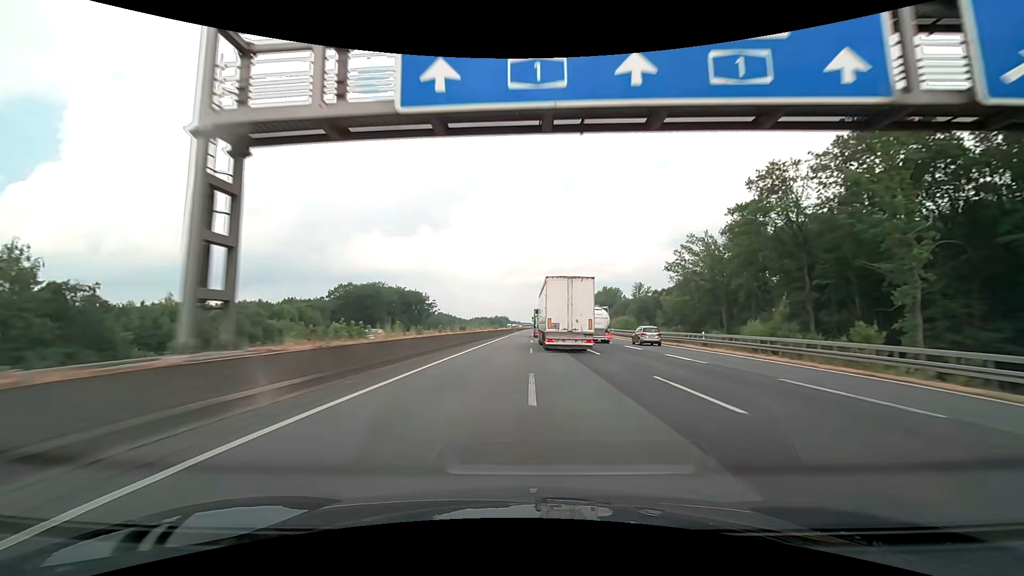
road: motorway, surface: asphalt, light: Day
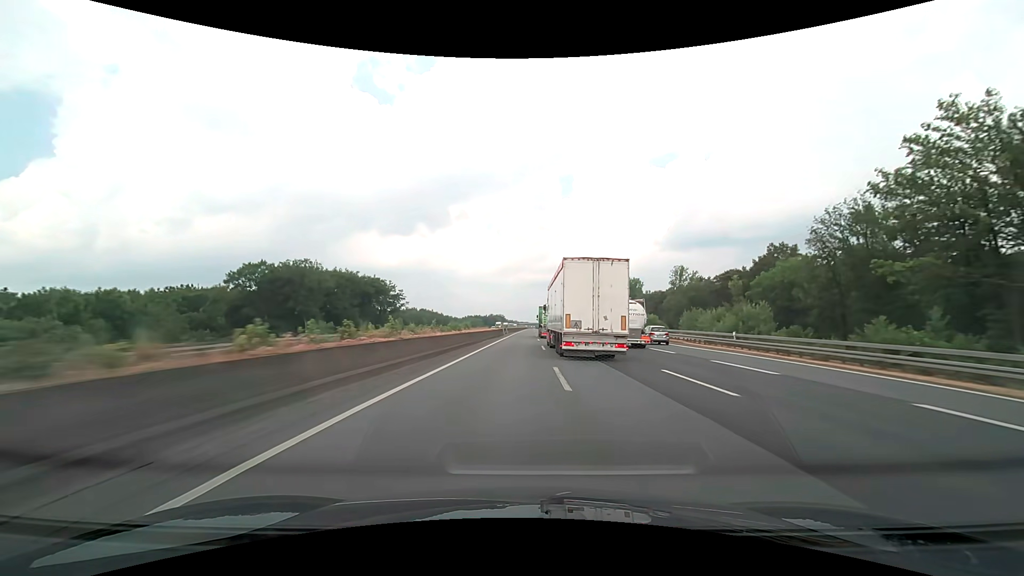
(0.0, +52.3) m; 0°
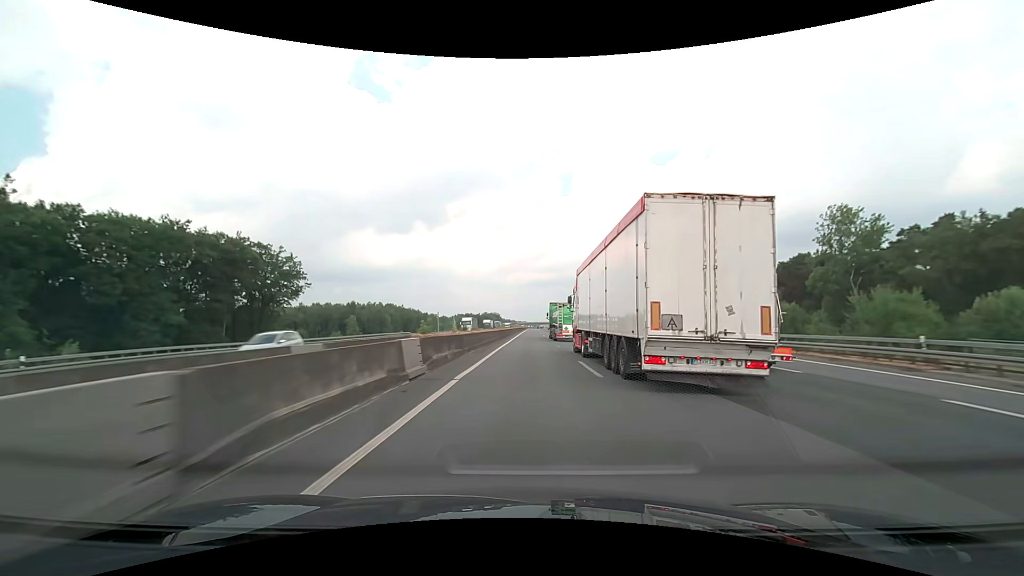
(0.0, +70.0) m; 0°
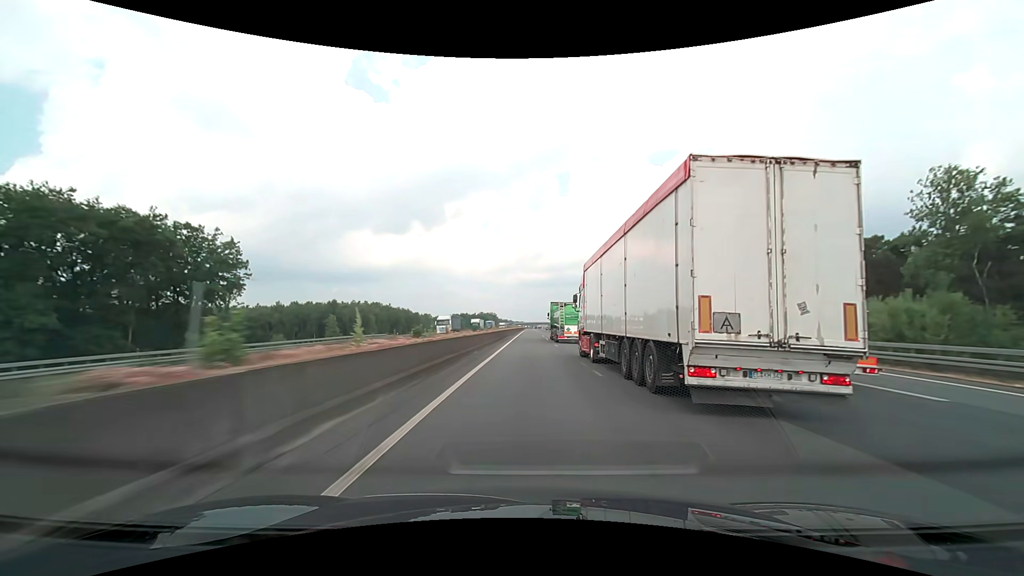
(+0.1, +17.5) m; 0°
(0, +10) (0, +20) (0, +30) (0, +40) (0, +50) (0, +60) (+1, +70) (+1, +80) (+1, +90) (+1, +100) m
